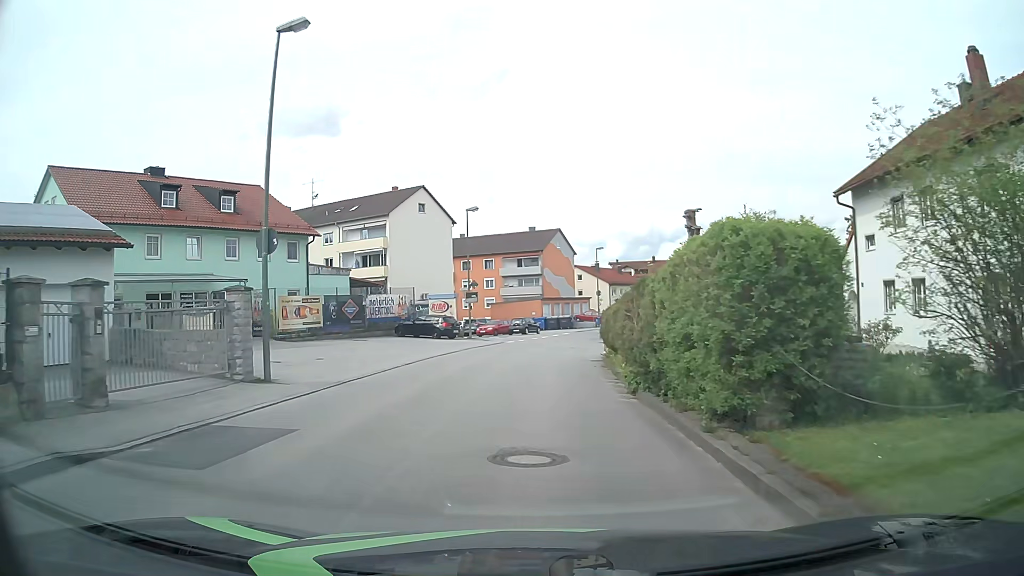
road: unclassified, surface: asphalt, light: Day
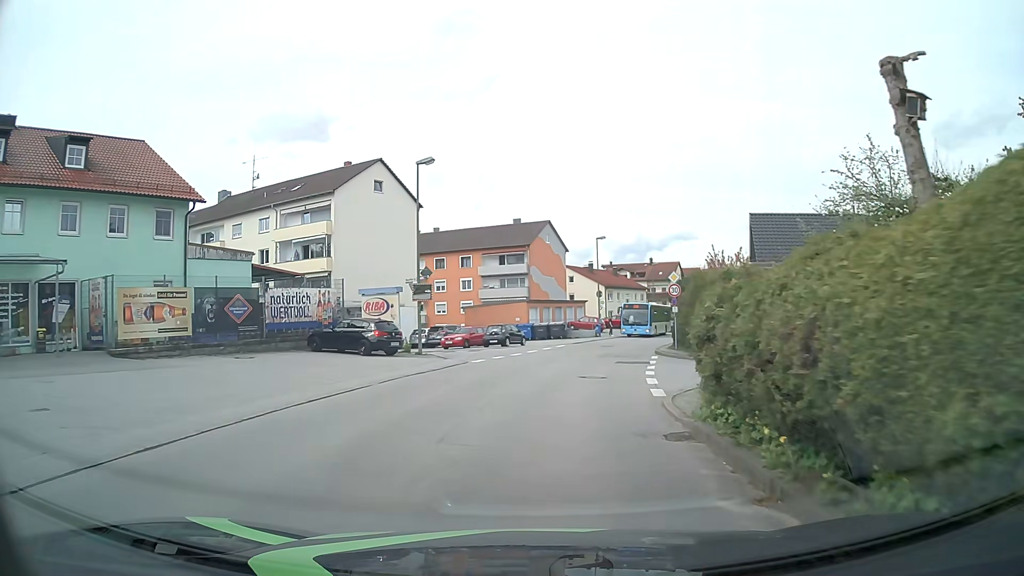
(0.0, +14.3) m; +1°
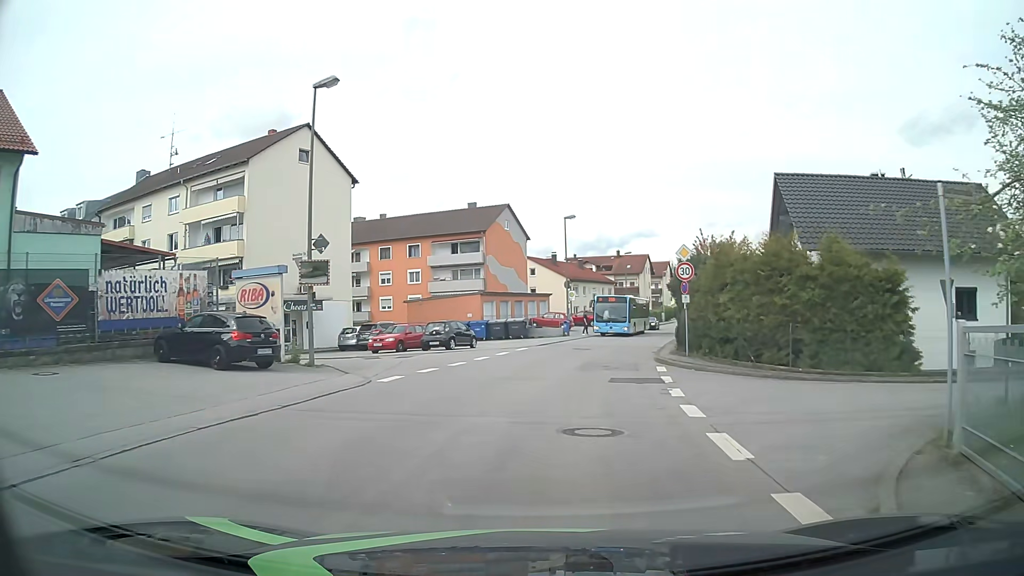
(+0.3, +9.5) m; +3°
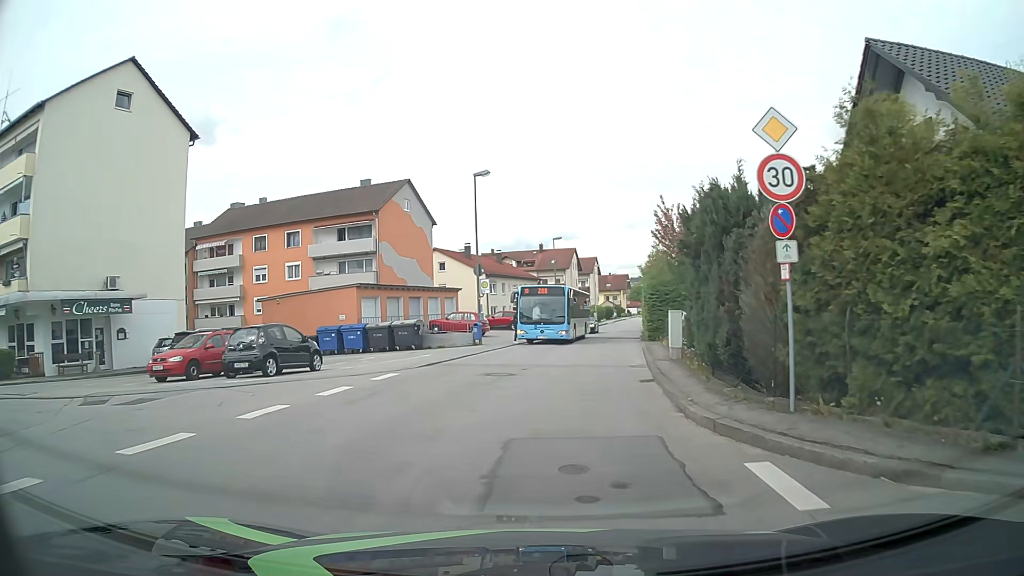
(+0.9, +14.3) m; +7°
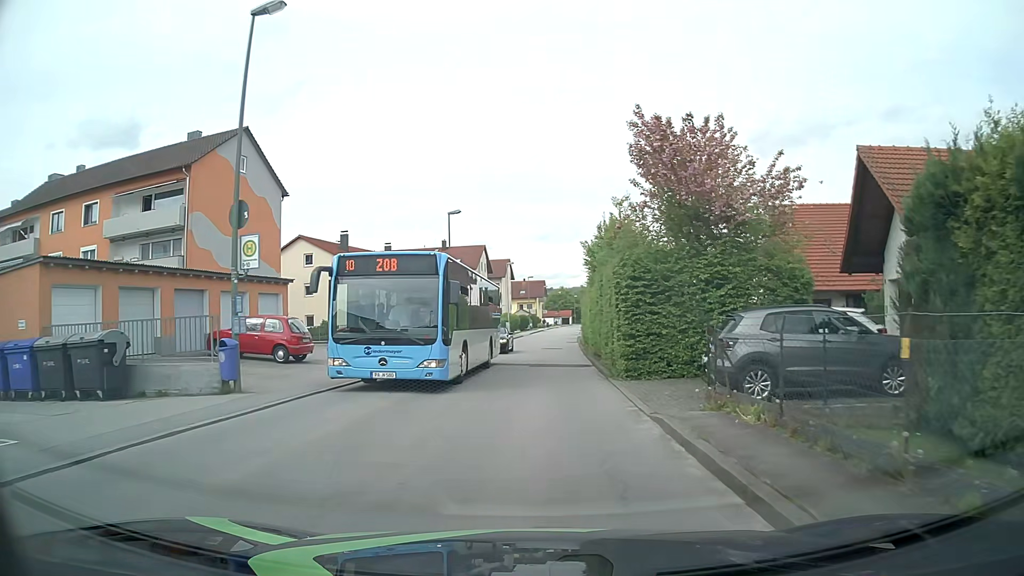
(+1.3, +18.9) m; +8°
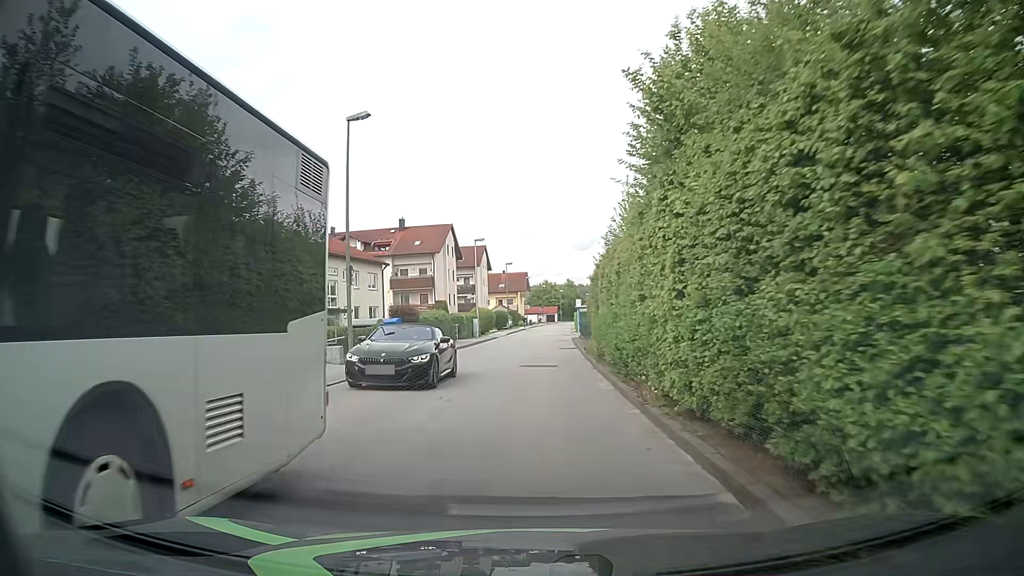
(+0.2, +19.2) m; +1°
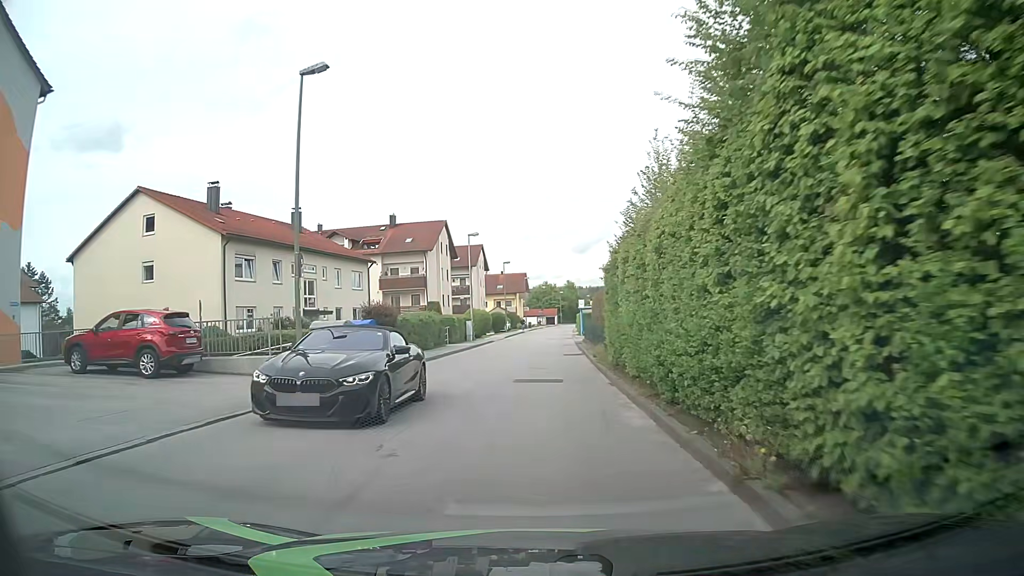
(0.0, +4.8) m; 0°
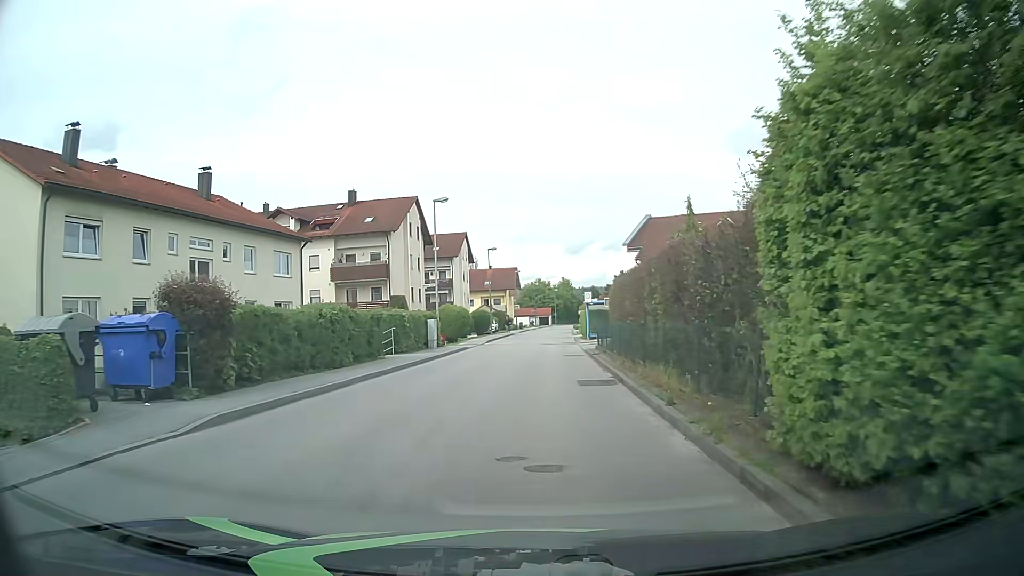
(0.0, +14.3) m; +1°
(0, +10) (0, +20) (0, +30) (0, +40) (+1, +50) (+1, +60) (+1, +70) (+2, +80) (+2, +90) (+3, +100) m
